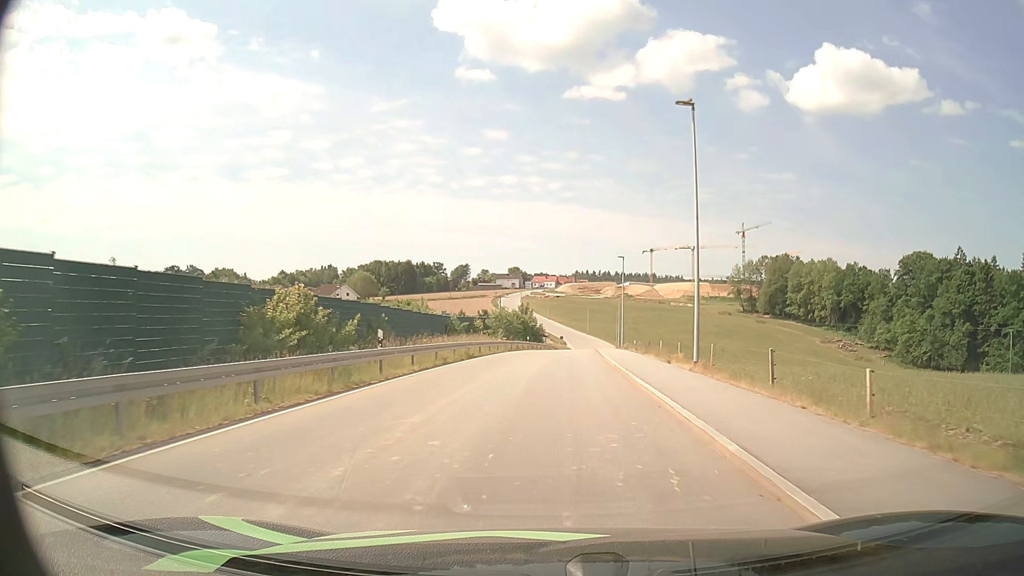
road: unclassified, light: Day
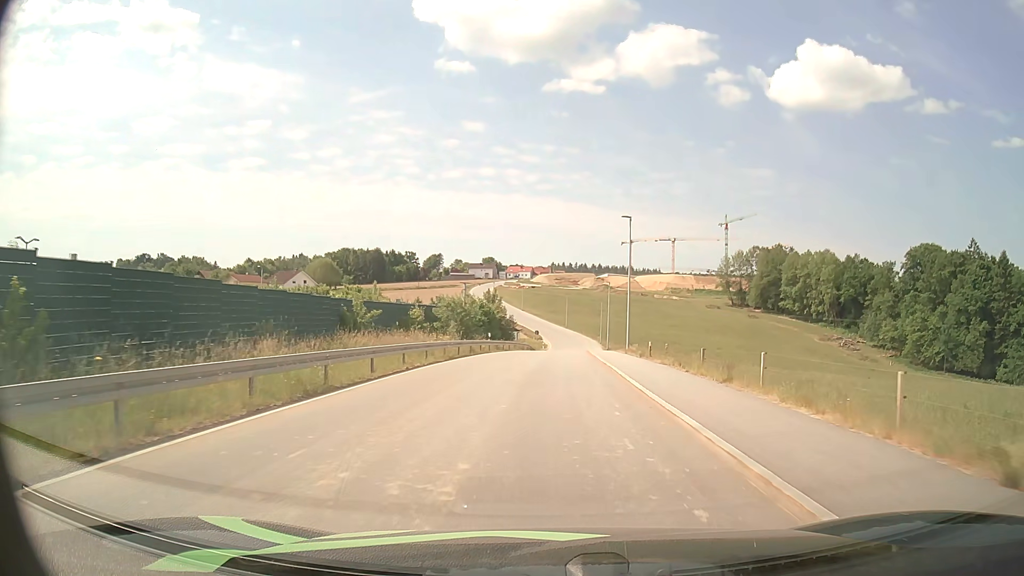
(+0.3, +19.9) m; +2°
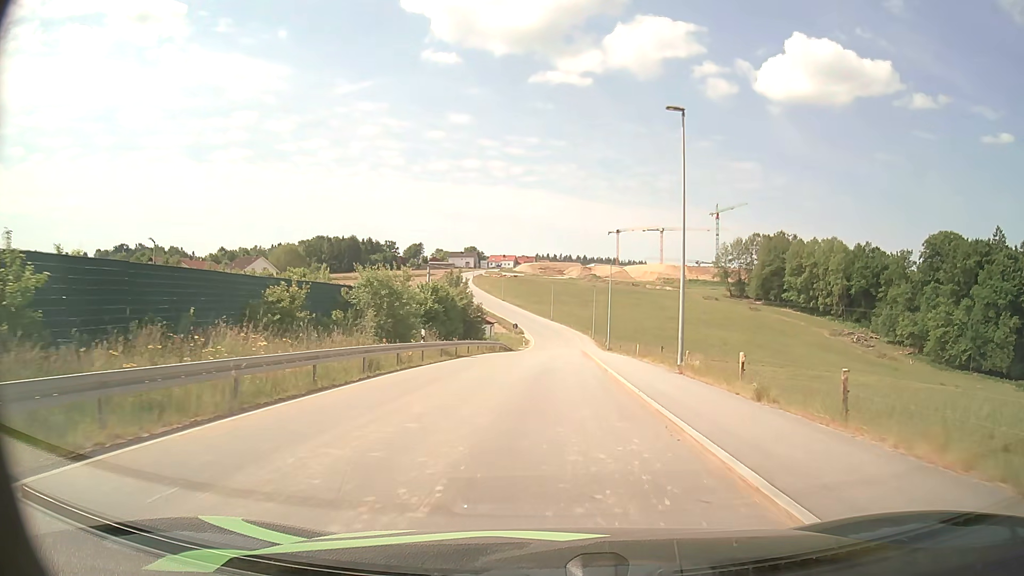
(+0.3, +20.1) m; +2°
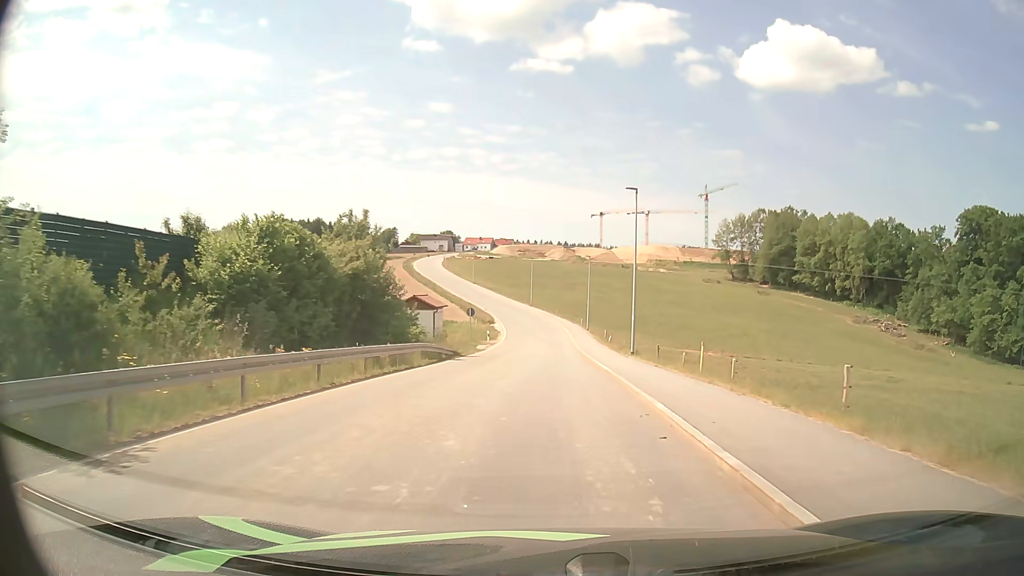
(+0.3, +27.8) m; +2°
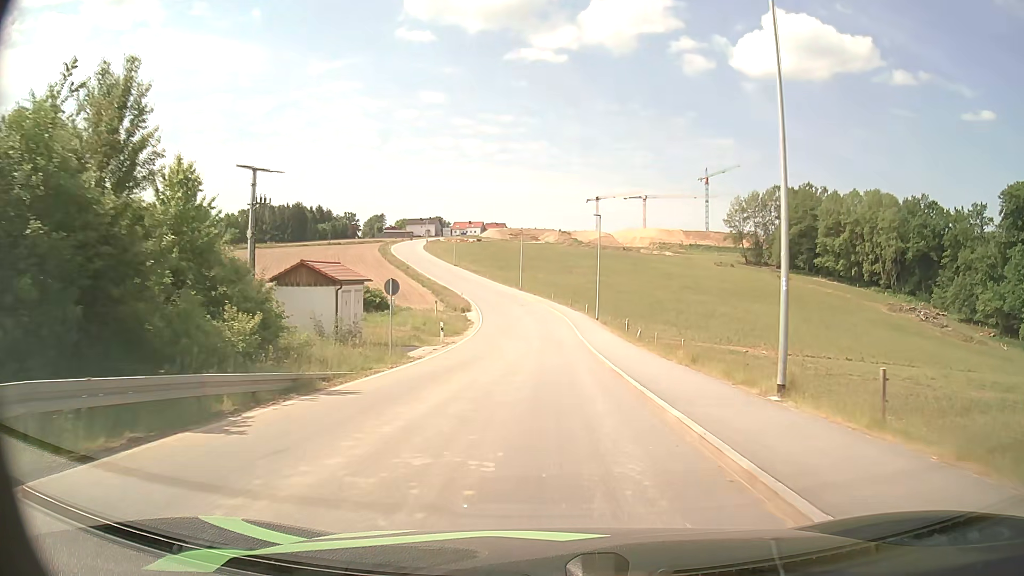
(+0.1, +21.9) m; 0°
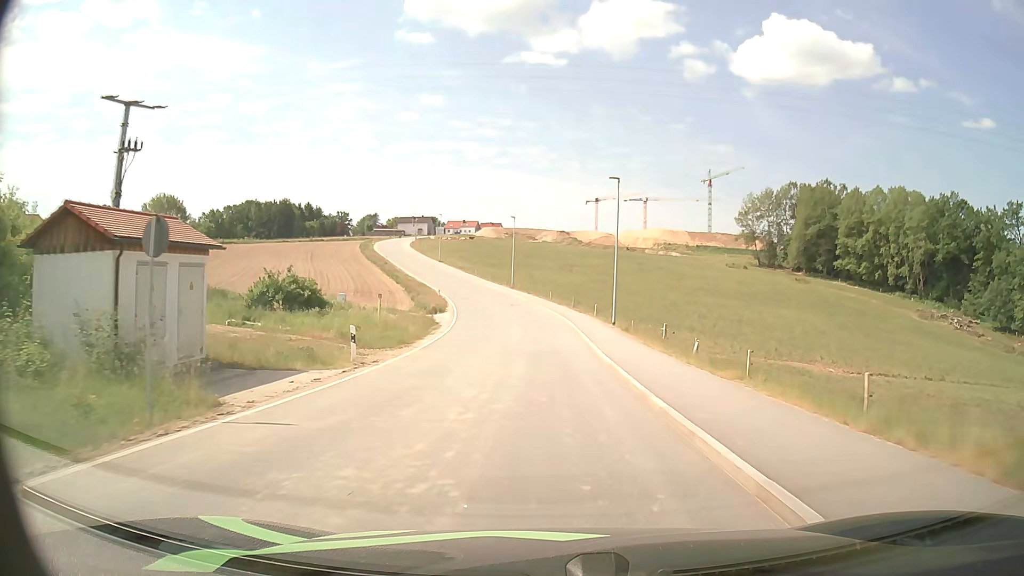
(0.0, +15.2) m; 0°
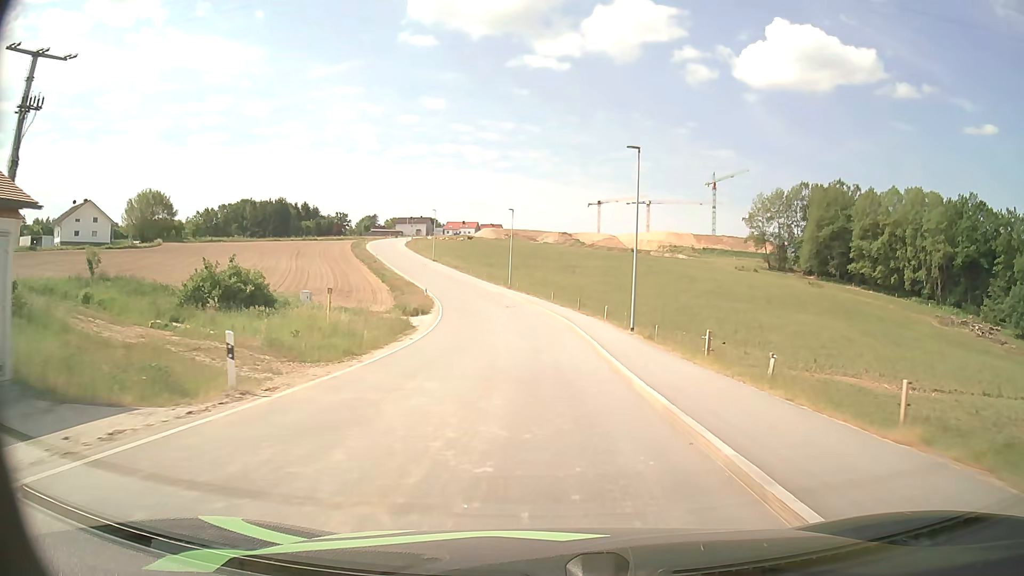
(0.0, +7.7) m; 0°
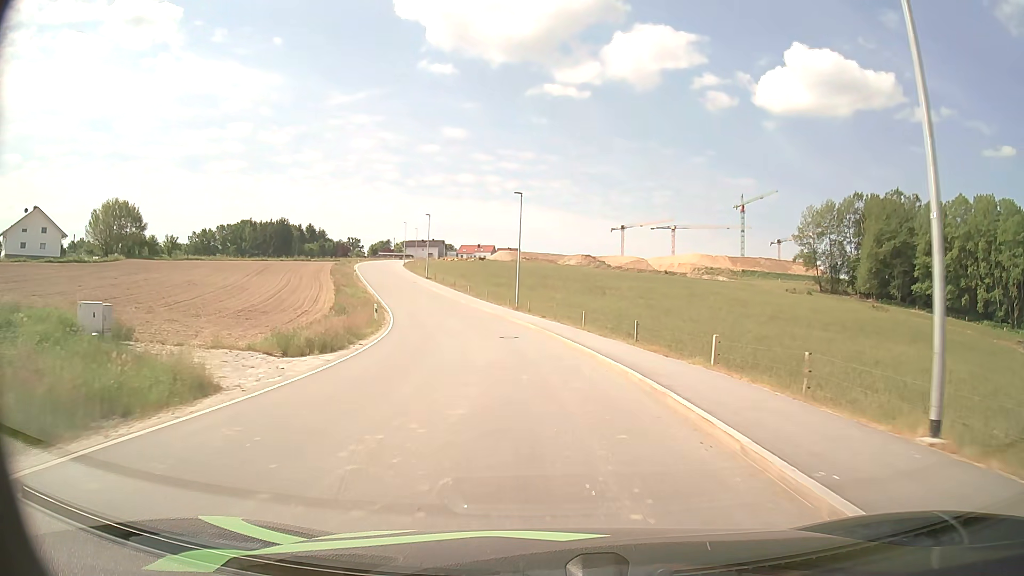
(-0.2, +22.7) m; -1°
(0, +10) (-1, +20) (-2, +30) (-4, +40) (-7, +49) (-11, +59) (-14, +68) (-17, +78) (-20, +87) (-23, +97) m
